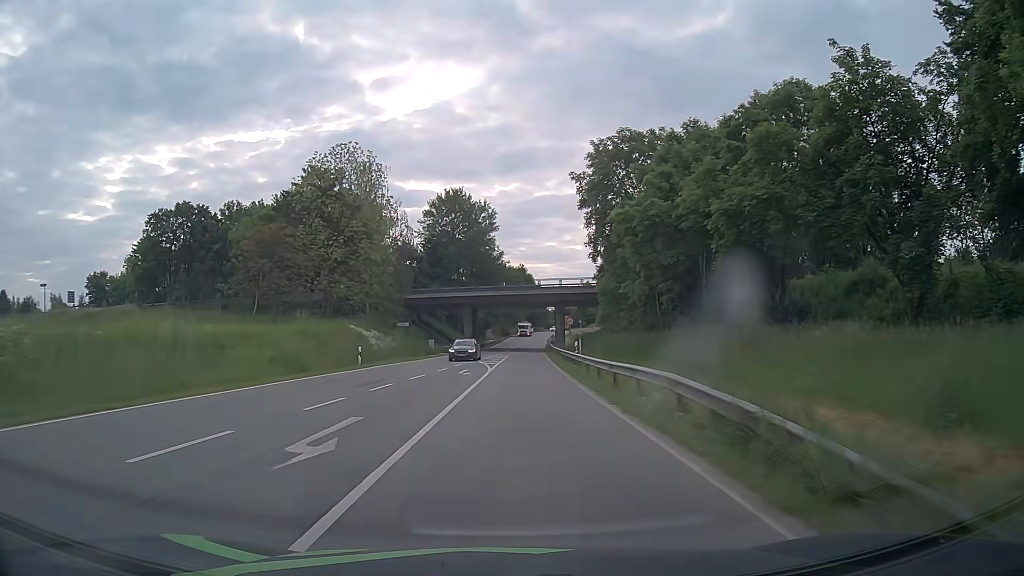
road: secondary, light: Day
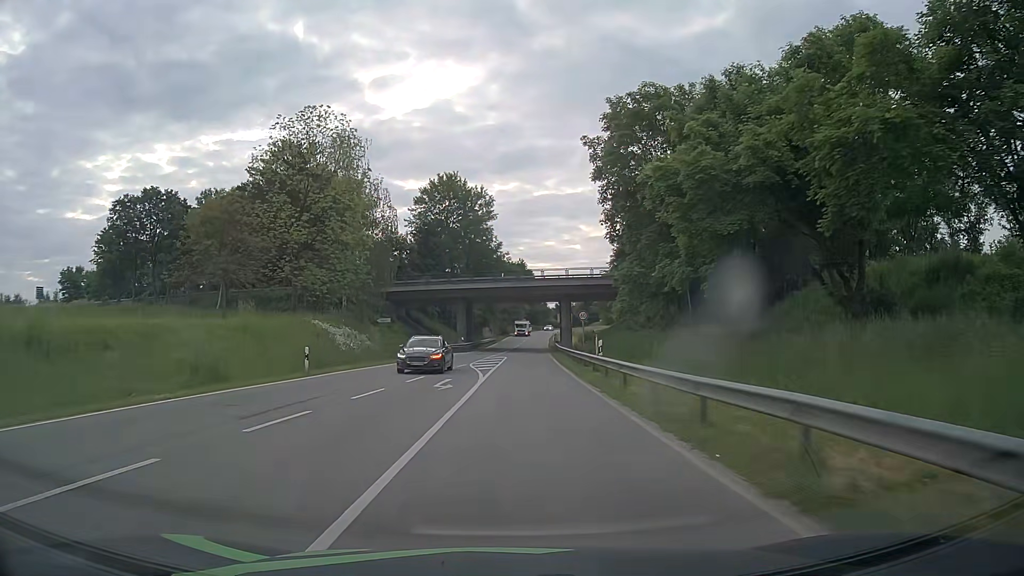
(0.0, +9.1) m; 0°
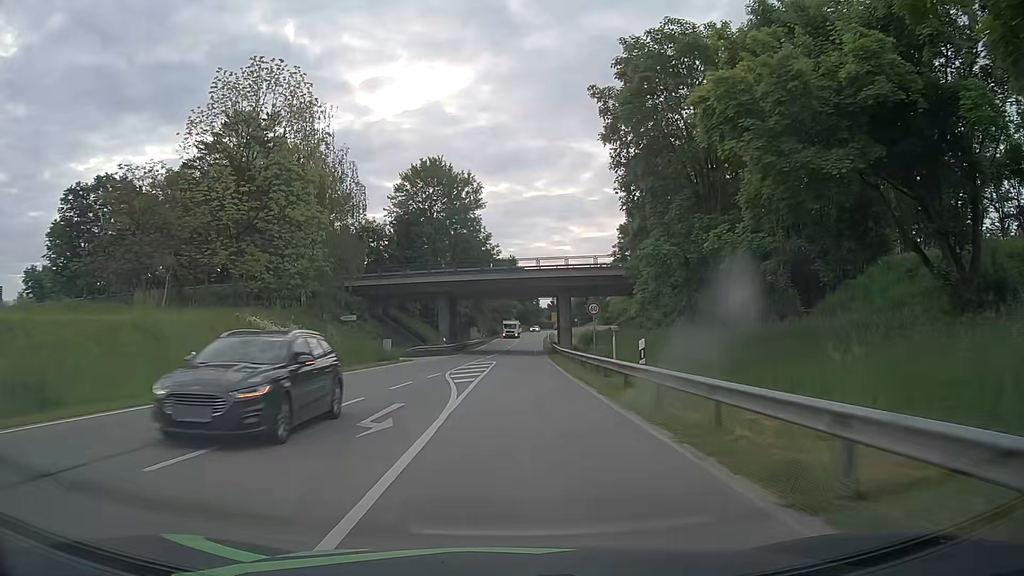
(+0.1, +9.1) m; +1°
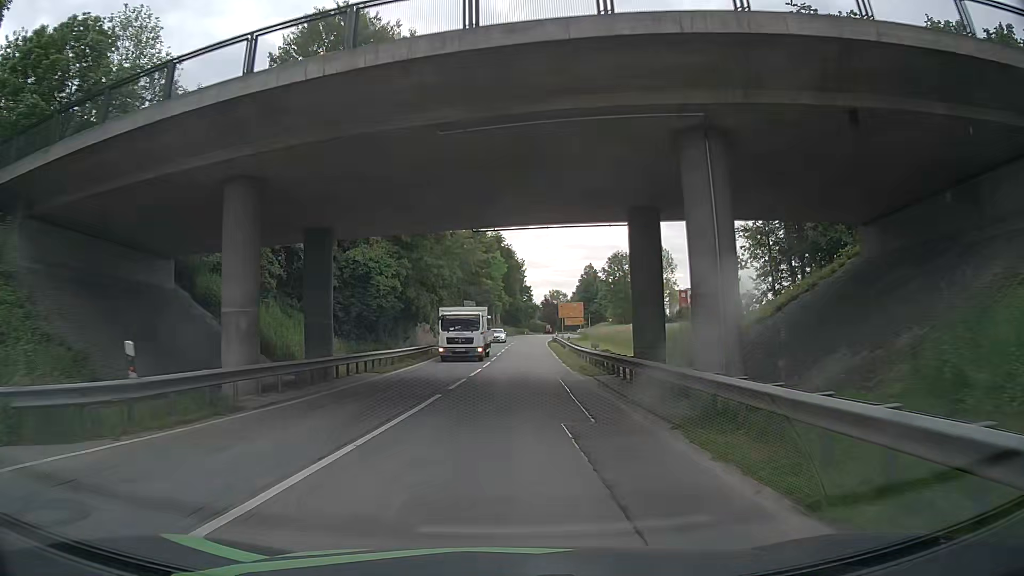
(+0.6, +43.2) m; 0°
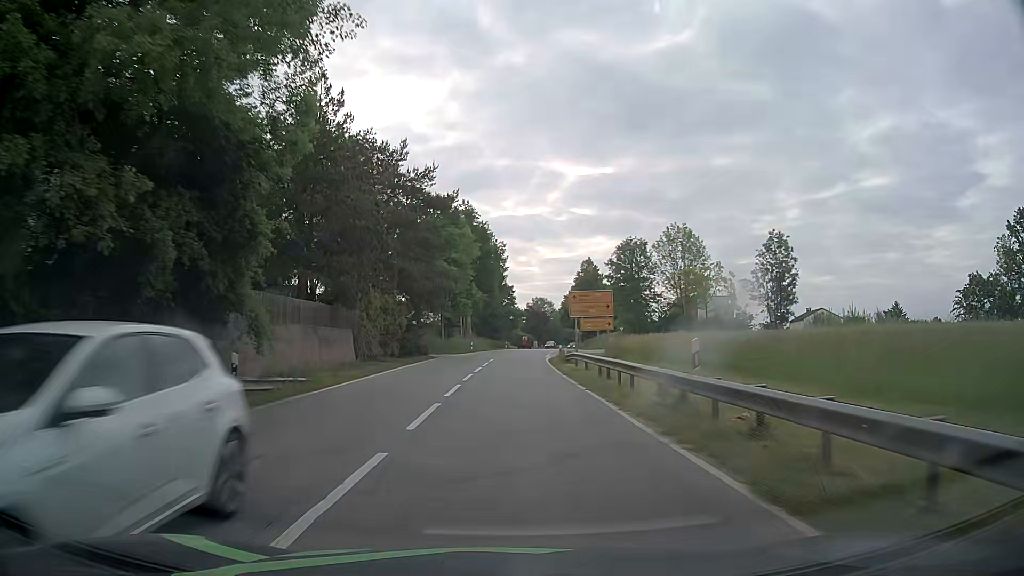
(+0.7, +32.1) m; +2°
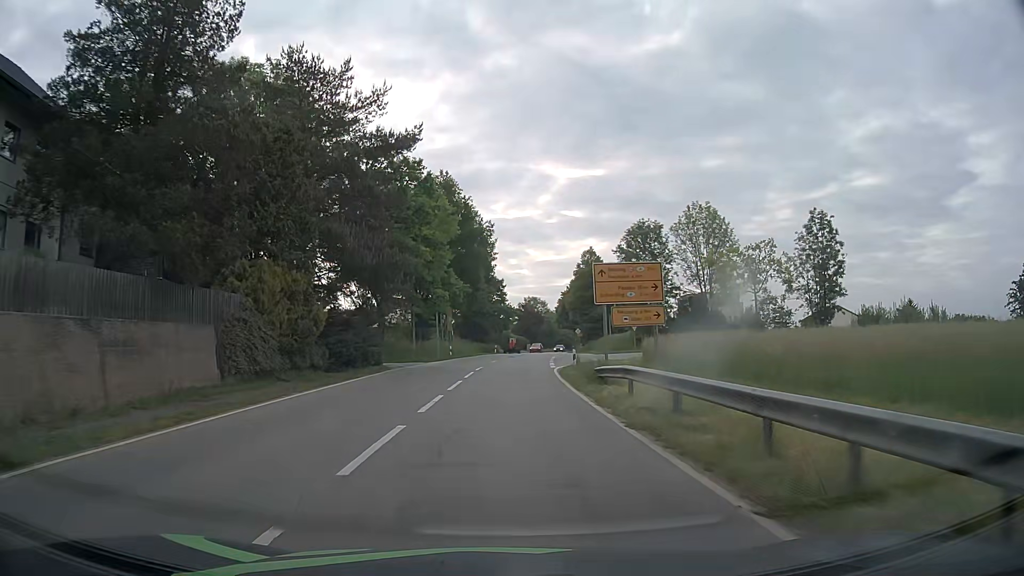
(+0.2, +15.4) m; +1°
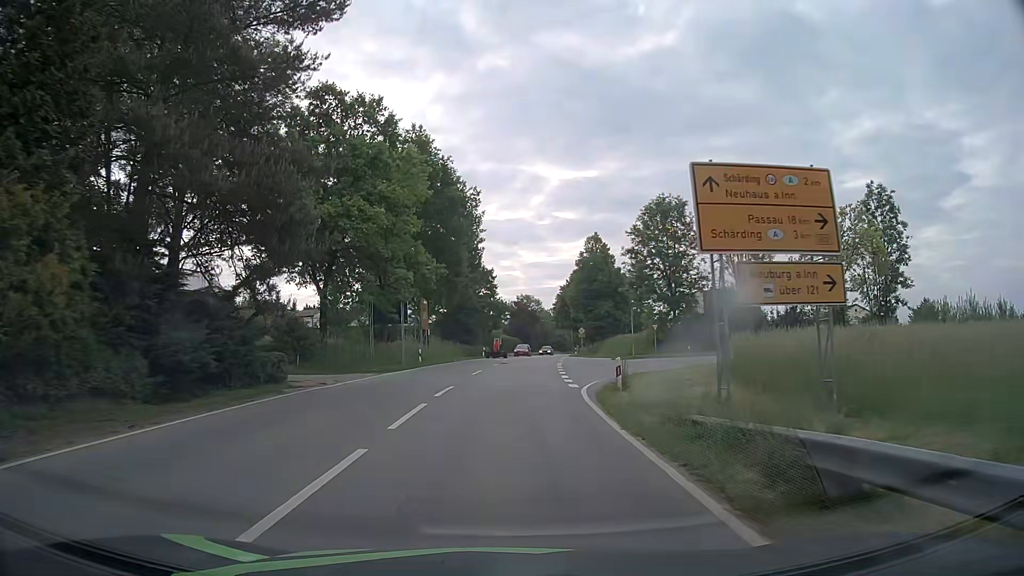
(0.0, +14.4) m; +1°
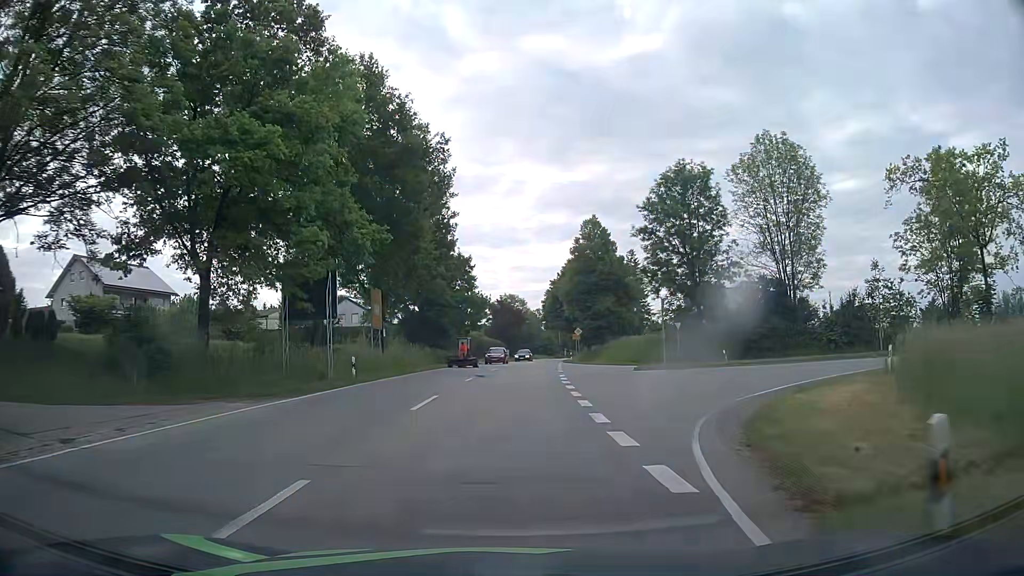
(+0.2, +13.7) m; +1°
(0, +10) (0, +20) (+1, +30) (+1, +40) (+2, +50) (+3, +60) (+3, +70) (+4, +80) (+6, +90) (+7, +100) m
